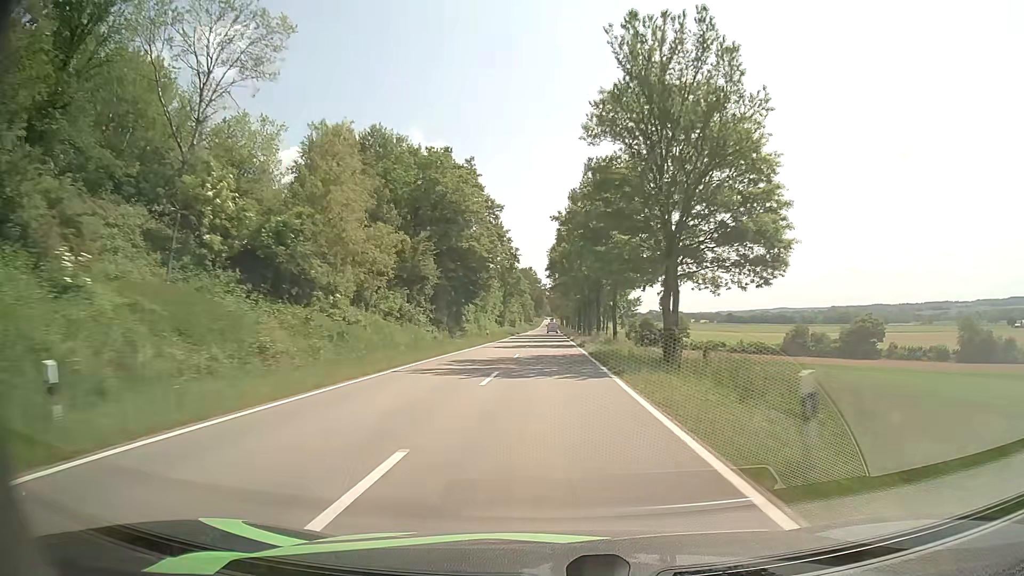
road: tertiary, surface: asphalt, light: Day
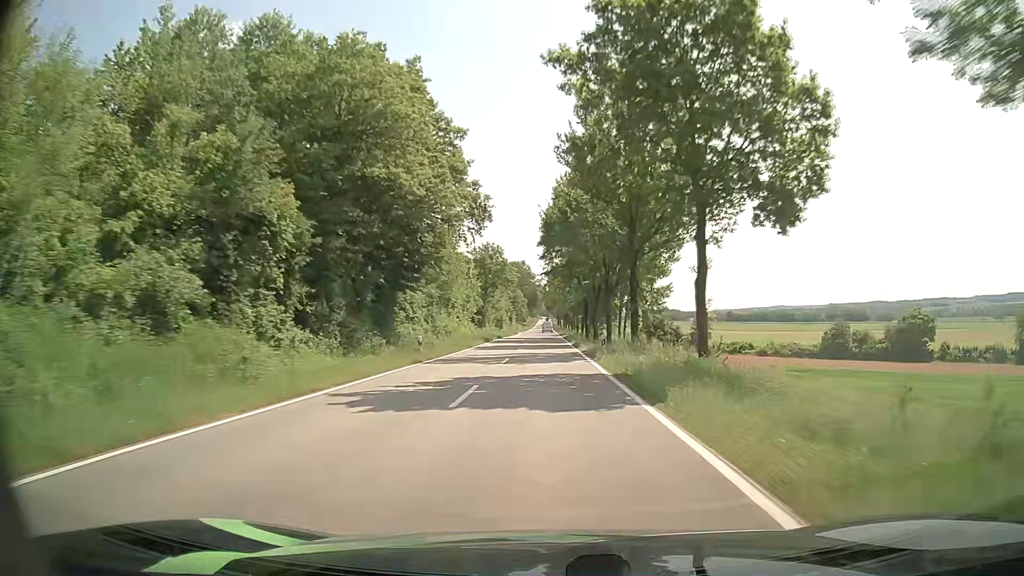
(+0.1, +28.9) m; +1°
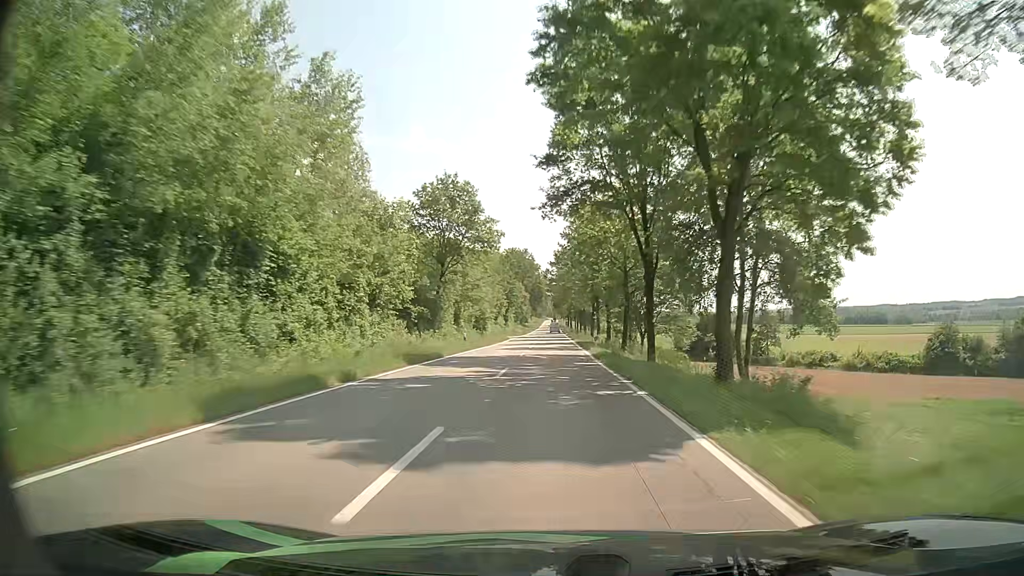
(-0.4, +43.9) m; -1°
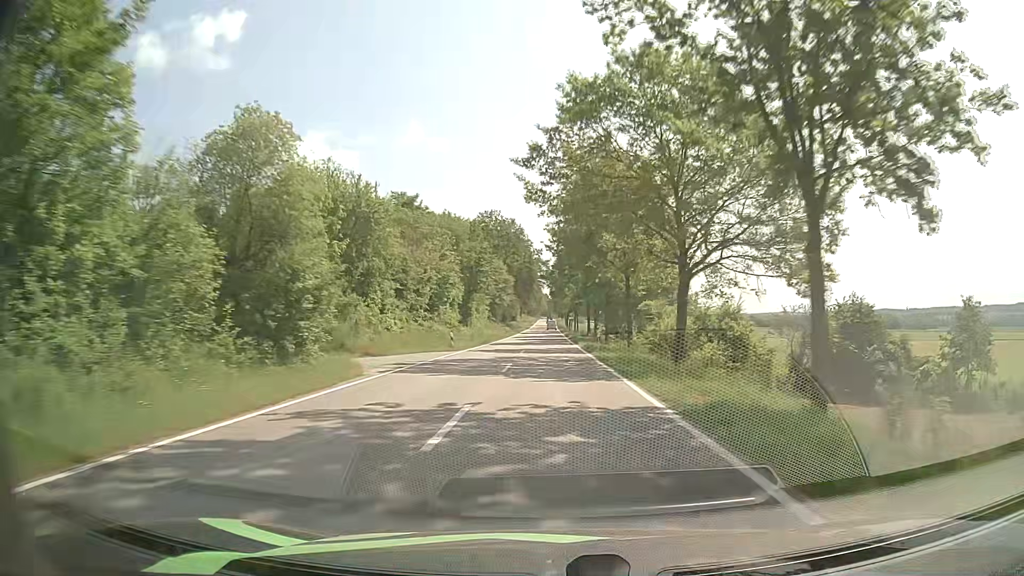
(-0.1, +59.9) m; 0°
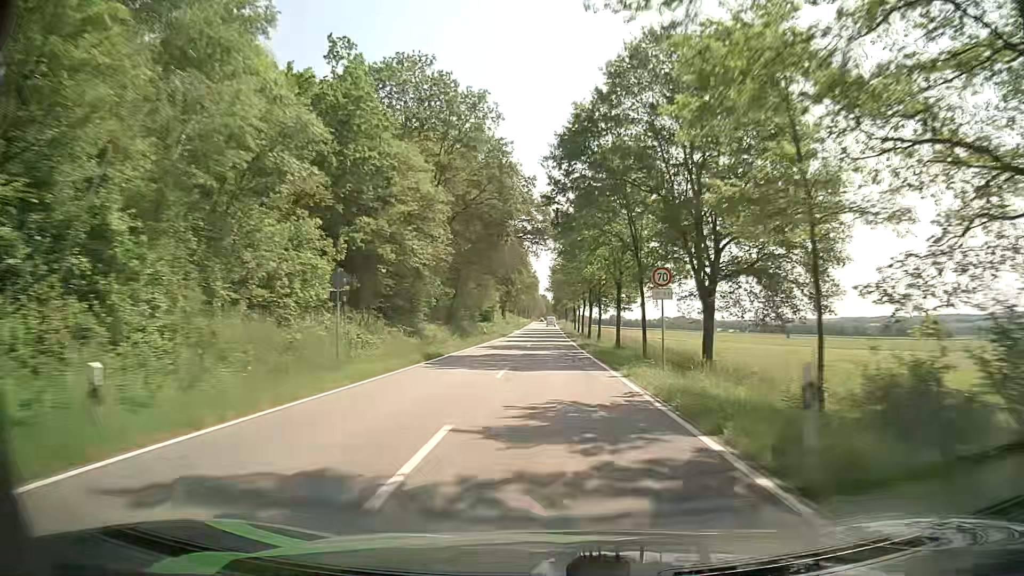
(-0.3, +77.0) m; 0°
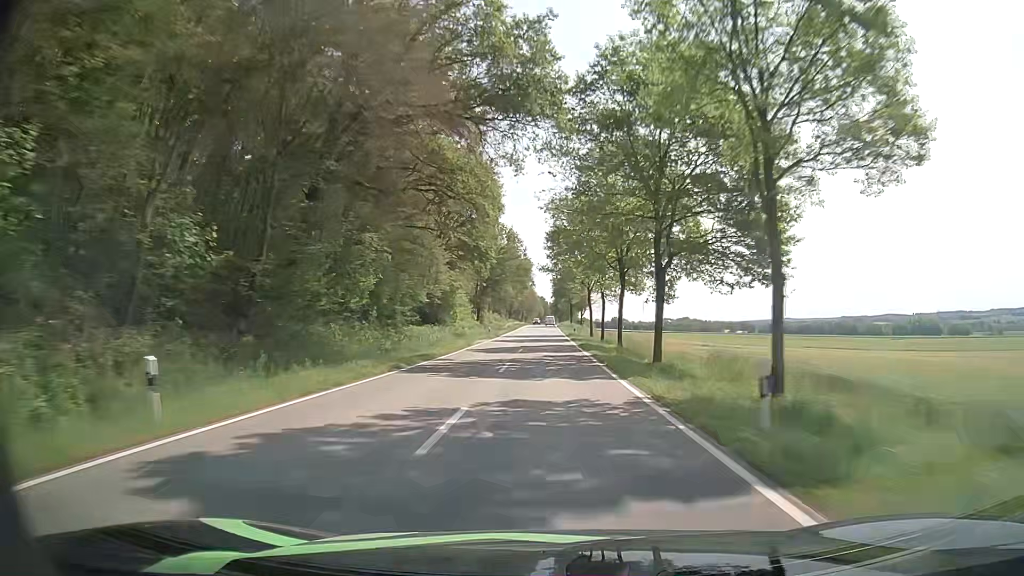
(+0.2, +47.6) m; 0°
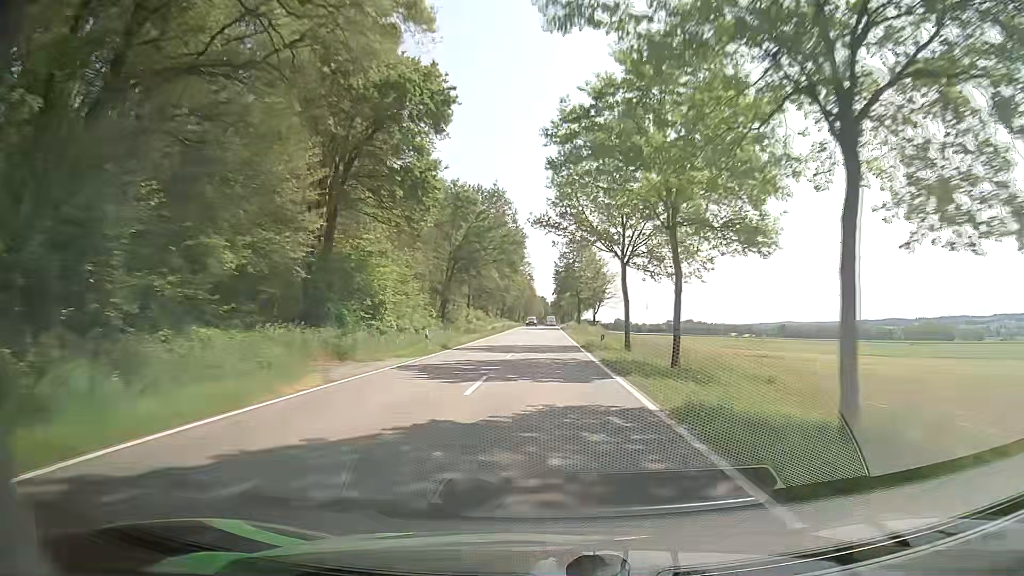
(-0.1, +32.0) m; -1°
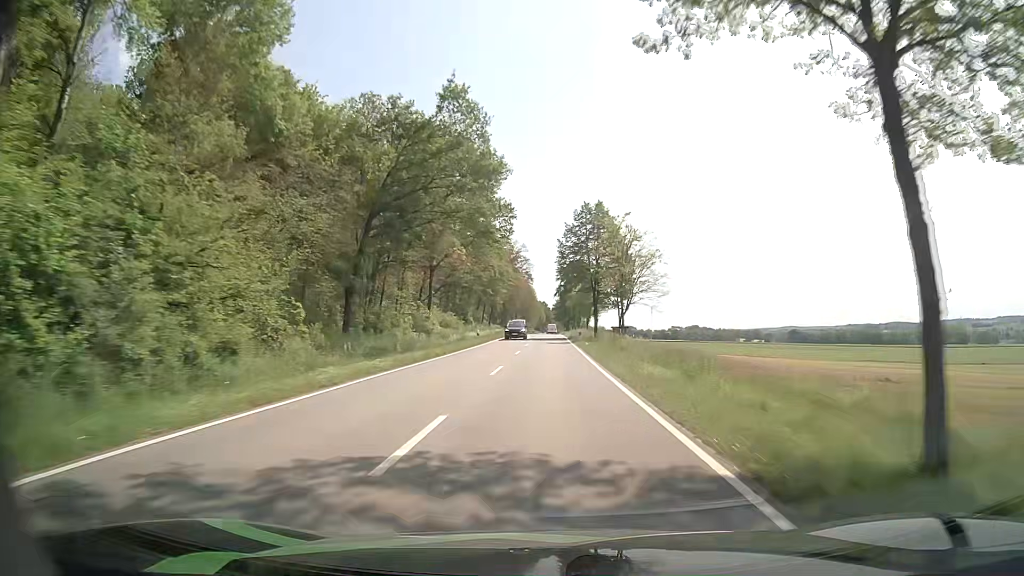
(+0.2, +31.2) m; 0°
(0, +10) (0, +20) (0, +30) (0, +40) (0, +50) (0, +60) (0, +70) (0, +80) (0, +90) (0, +100) m
